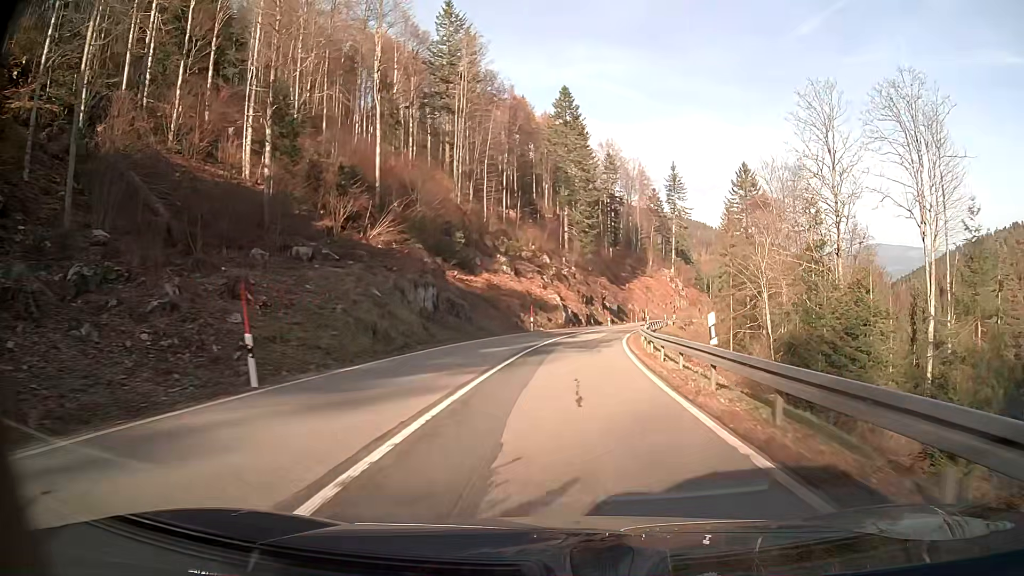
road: secondary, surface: asphalt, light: Day
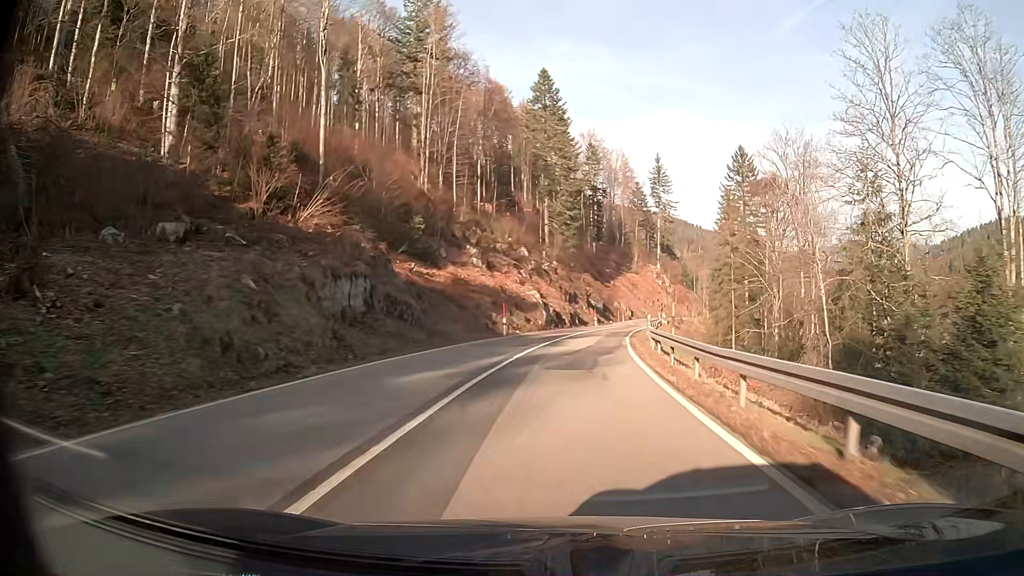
(+0.2, +10.4) m; +2°
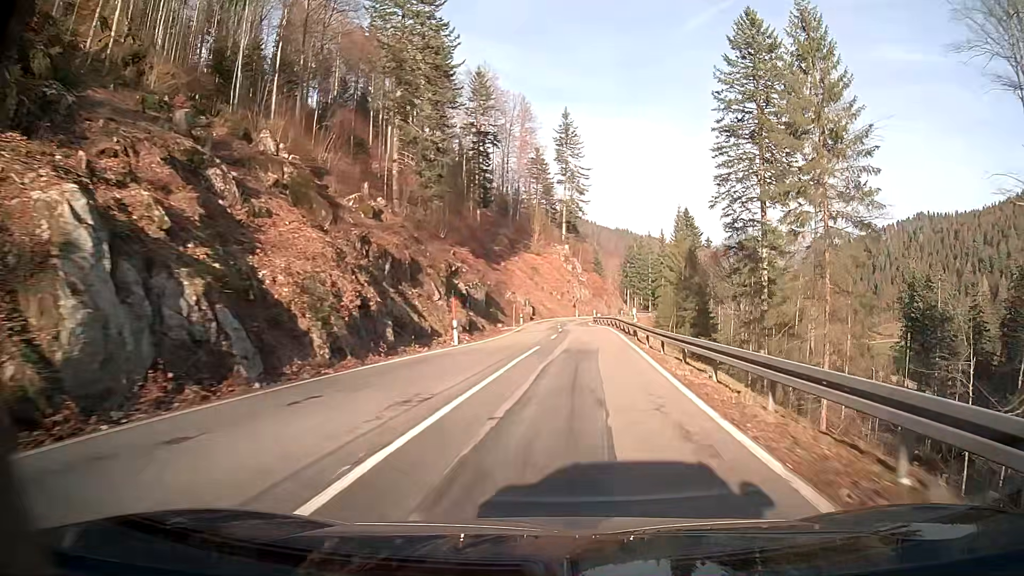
(+4.3, +53.0) m; +9°
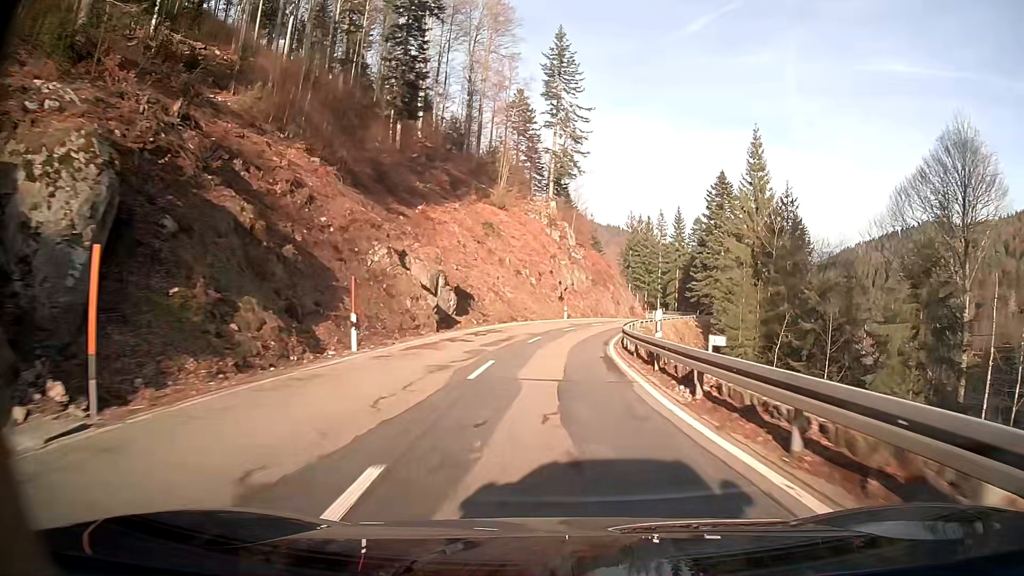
(+0.7, +55.2) m; 0°
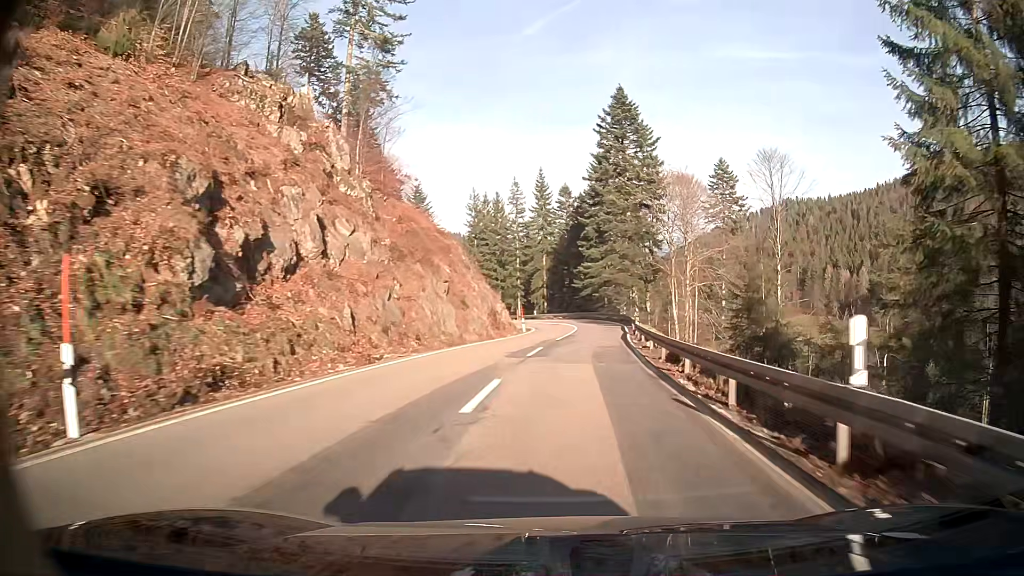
(+6.1, +52.5) m; +14°
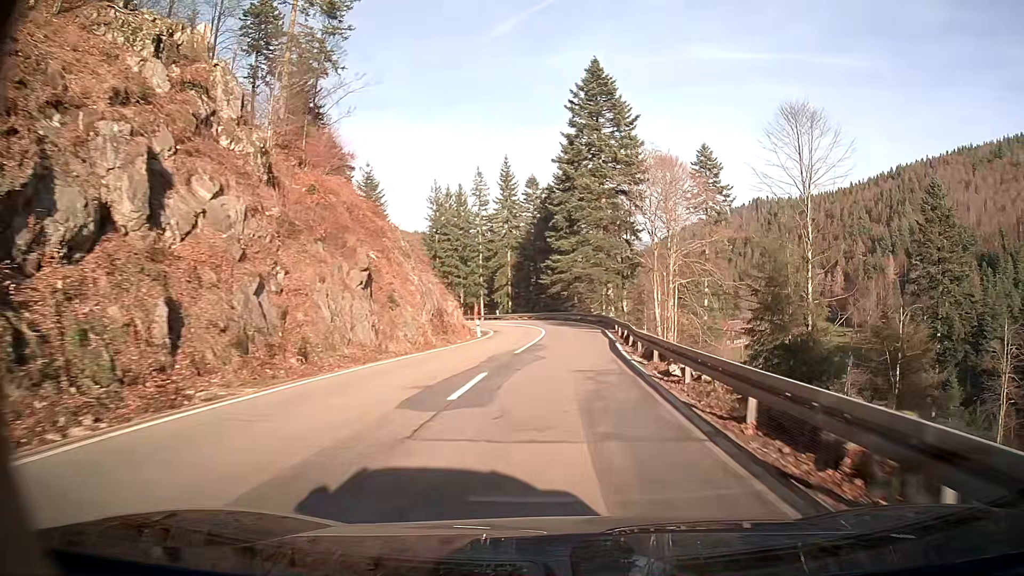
(+0.2, +10.2) m; +2°
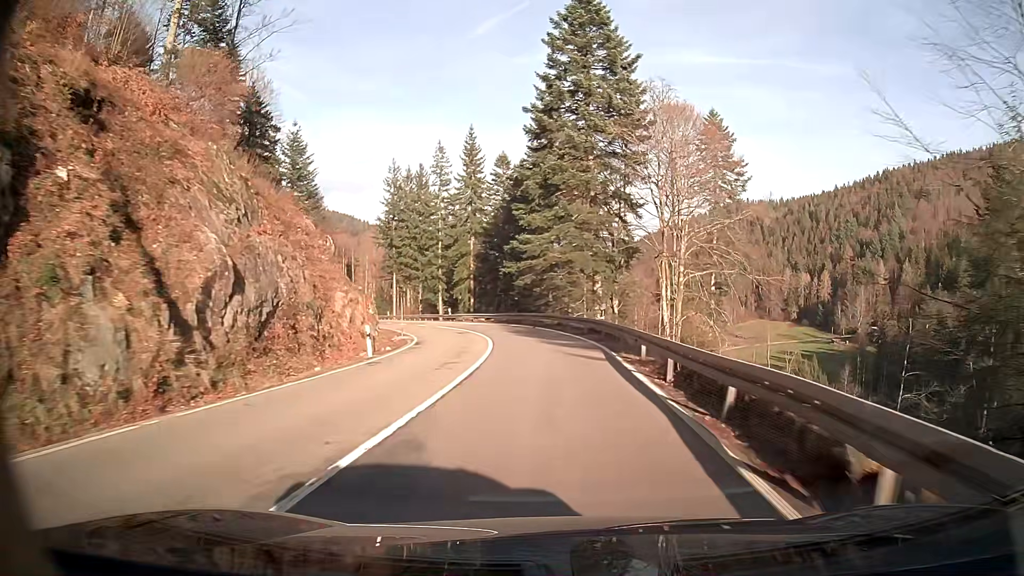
(+0.4, +19.7) m; +1°
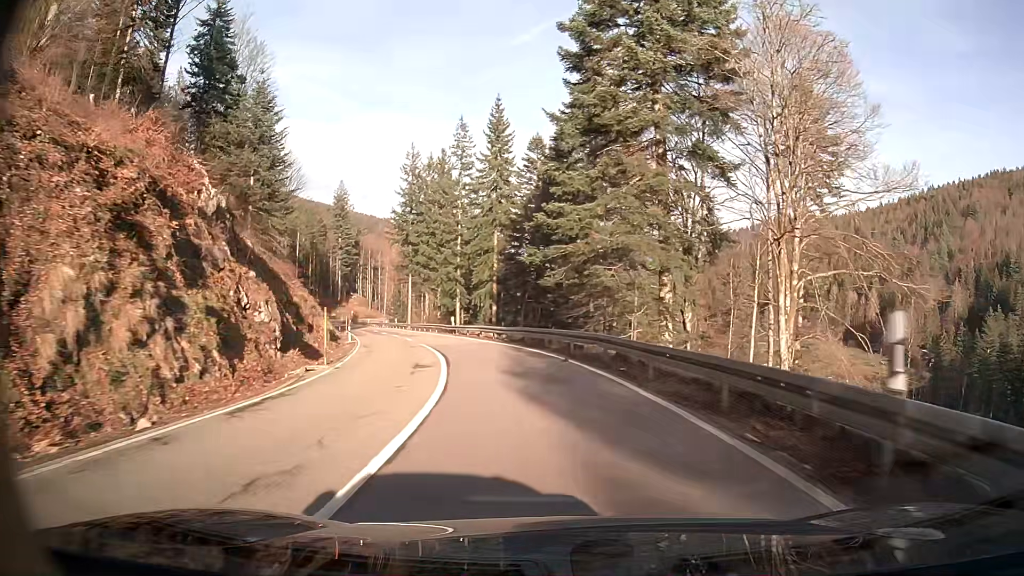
(-0.6, +19.2) m; -5°
(0, +10) (-2, +20) (-3, +30) (-6, +39) (-8, +49) (-11, +59) (-14, +68) (-17, +78) (-20, +87) (-23, +97) m
